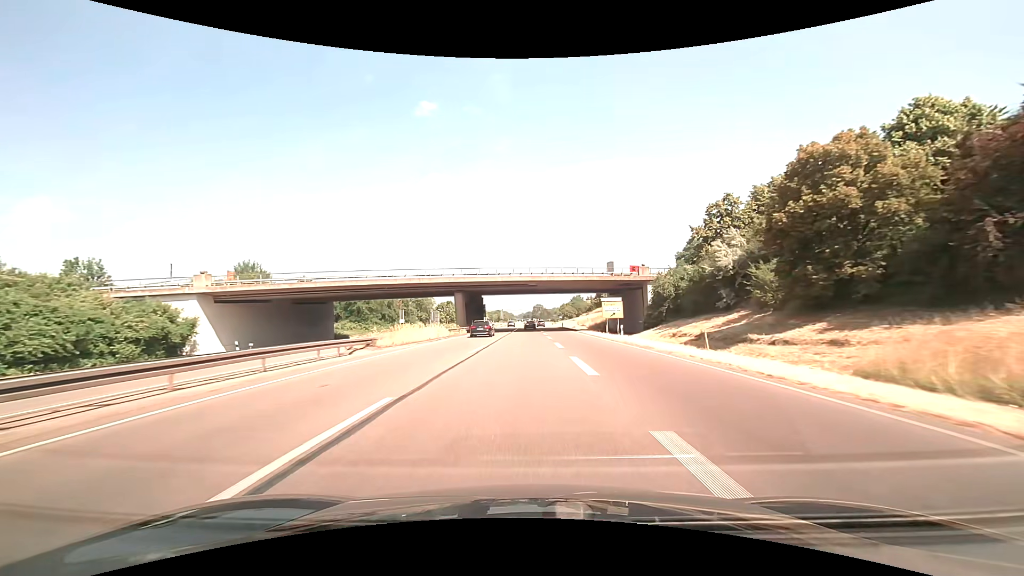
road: trunk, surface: asphalt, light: Day
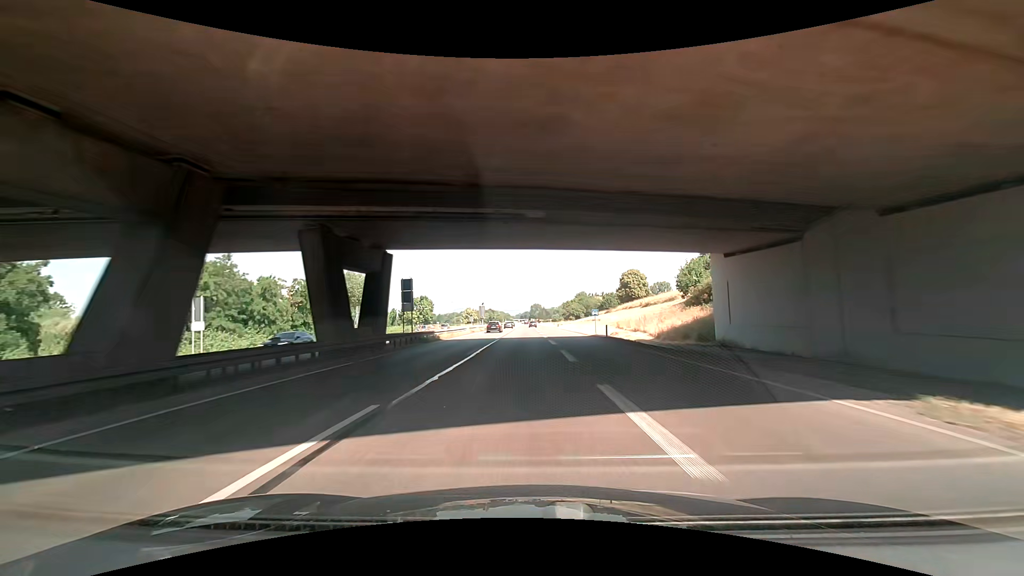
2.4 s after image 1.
(+0.2, +55.9) m; 0°
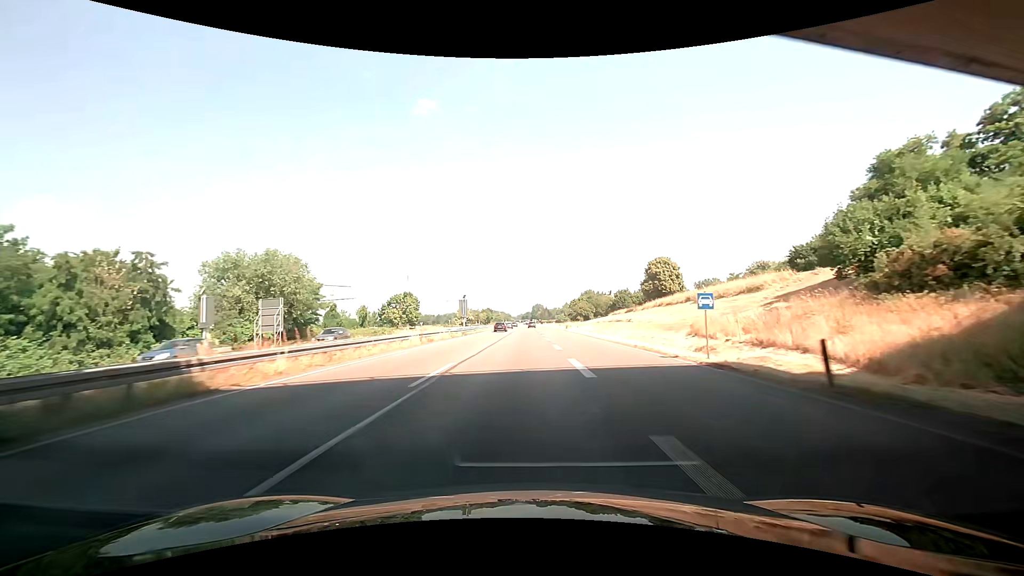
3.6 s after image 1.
(-1.0, +28.5) m; -2°
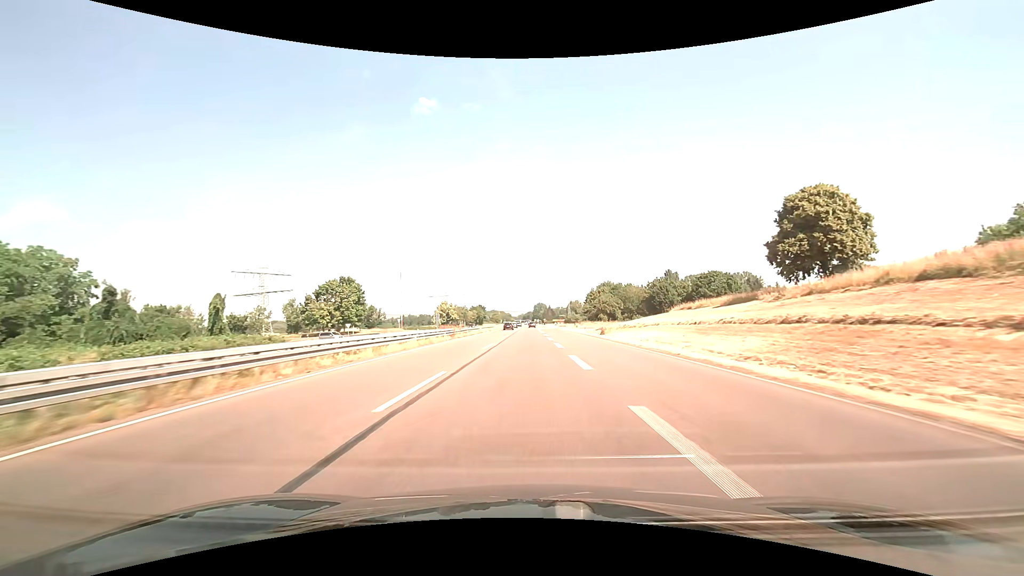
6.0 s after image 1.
(+1.4, +58.3) m; +2°
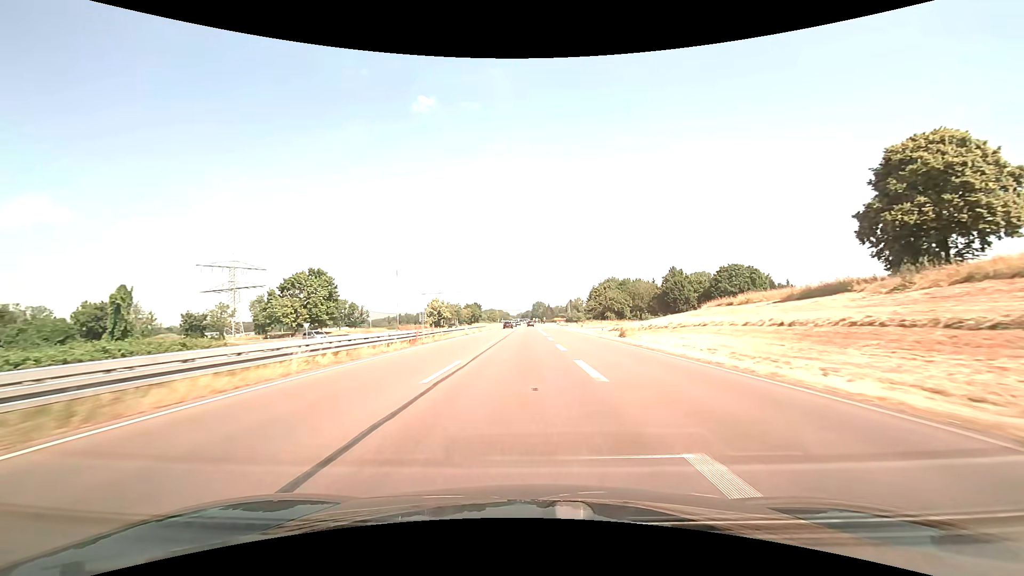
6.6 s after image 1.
(0.0, +15.0) m; 0°
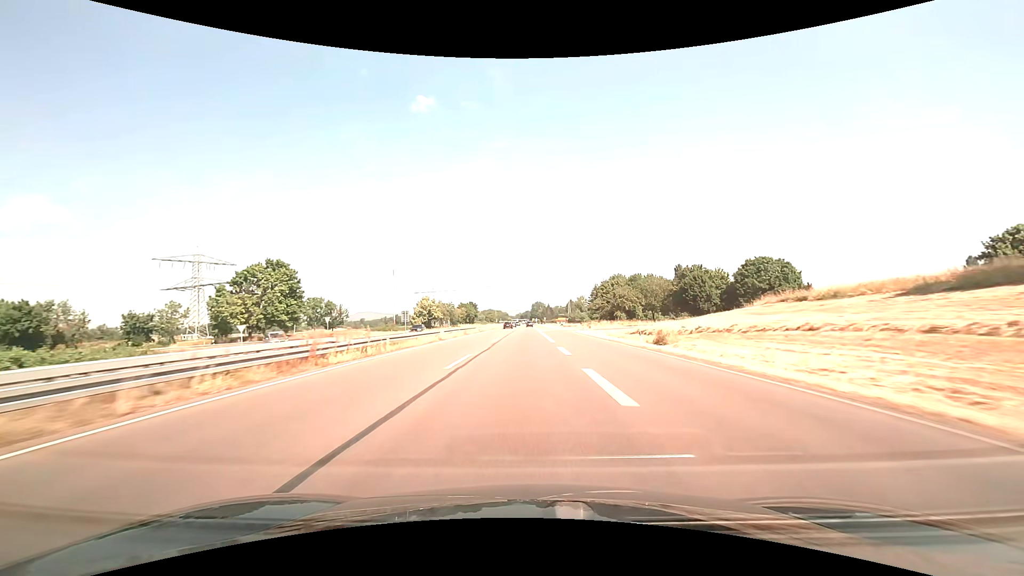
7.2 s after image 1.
(0.0, +15.2) m; 0°
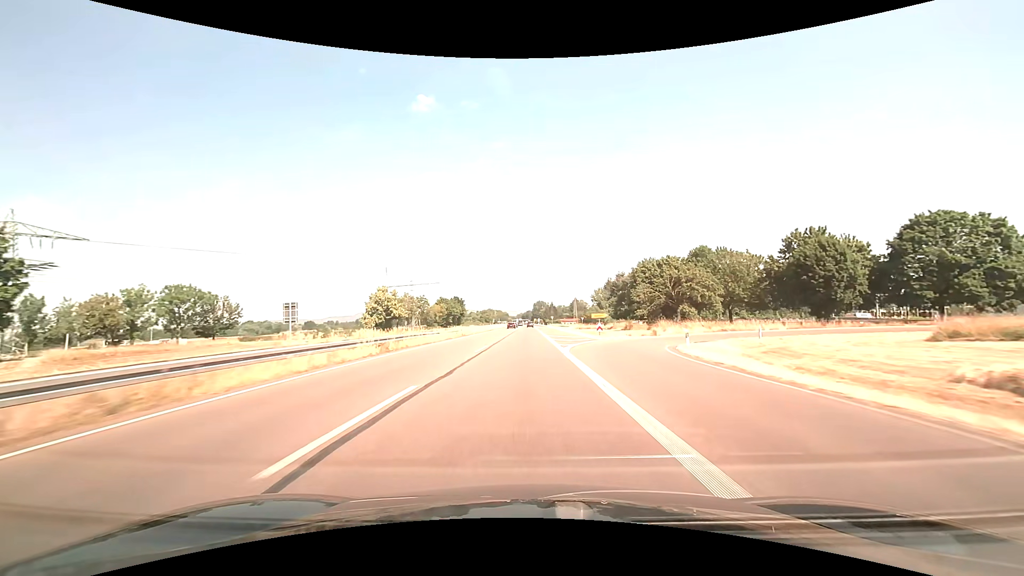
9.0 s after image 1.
(0.0, +47.0) m; 0°
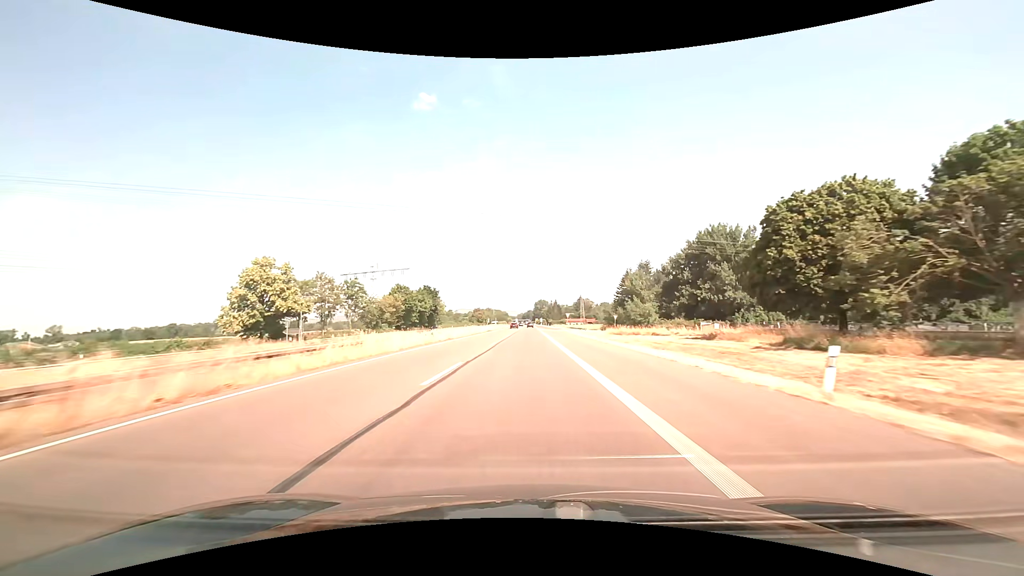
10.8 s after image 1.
(-0.1, +49.3) m; 0°
(0, +10) (0, +20) (0, +30) (0, +40) (0, +50) (0, +60) (0, +70) (0, +80) (0, +90) (0, +100) m
